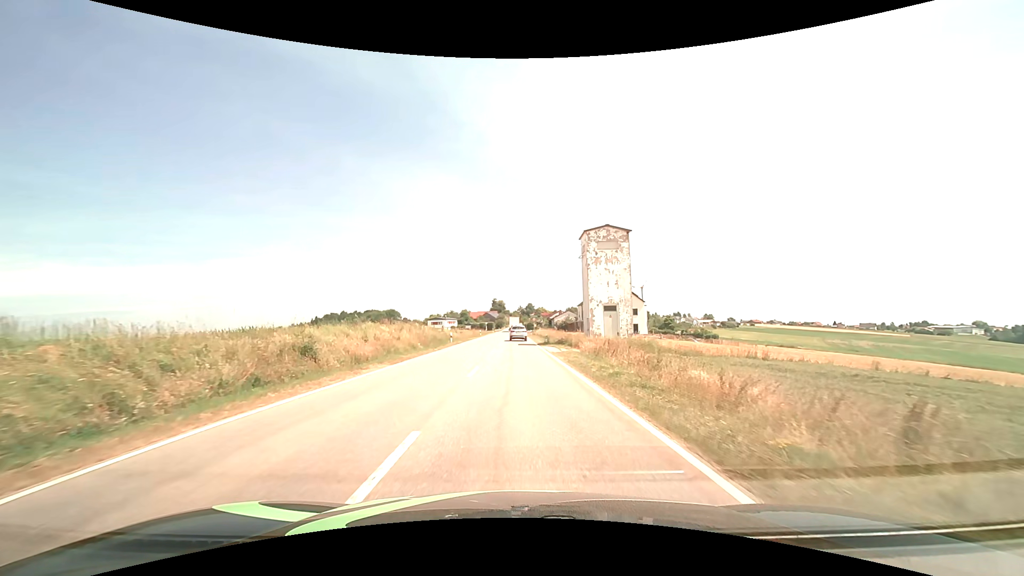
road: tertiary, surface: asphalt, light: Day
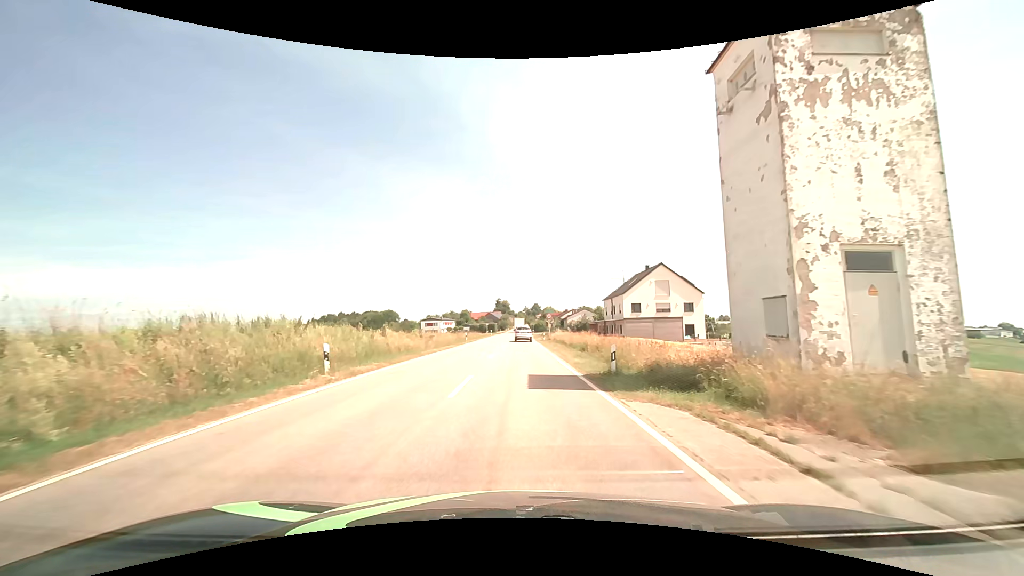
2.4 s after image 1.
(-0.1, +27.9) m; 0°
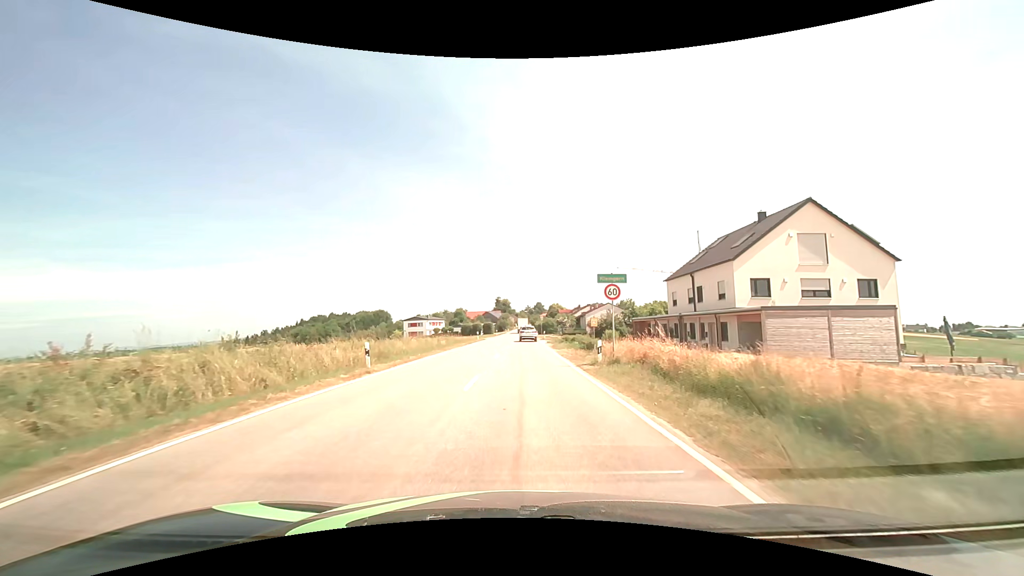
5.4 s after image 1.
(-0.1, +34.2) m; 0°
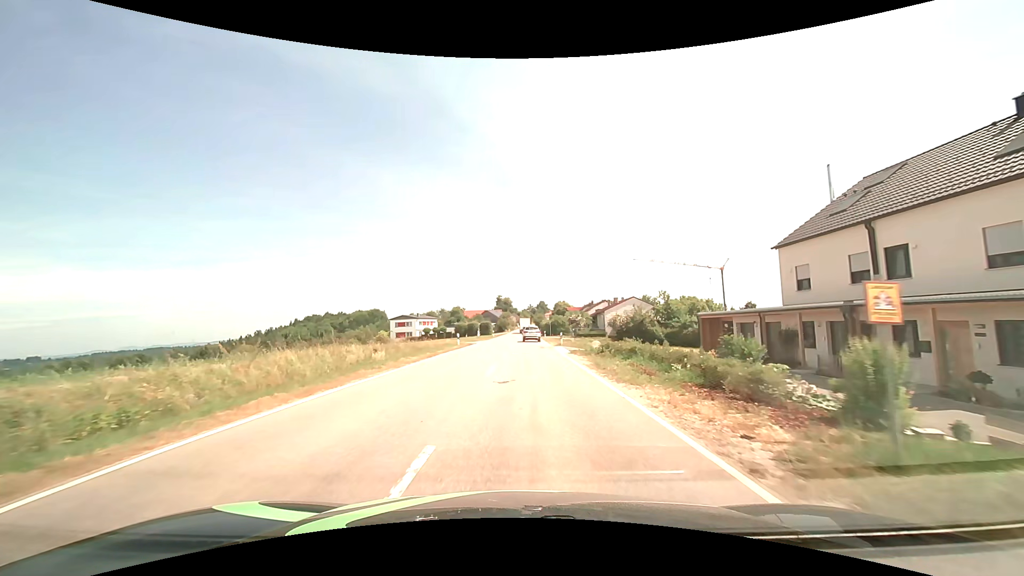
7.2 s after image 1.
(0.0, +20.6) m; 0°
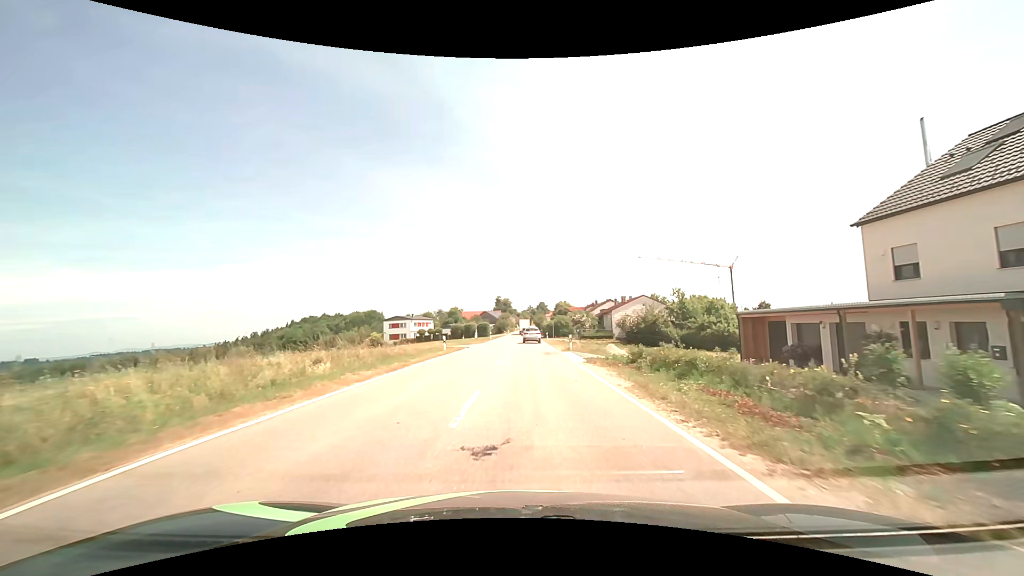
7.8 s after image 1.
(0.0, +6.9) m; 0°
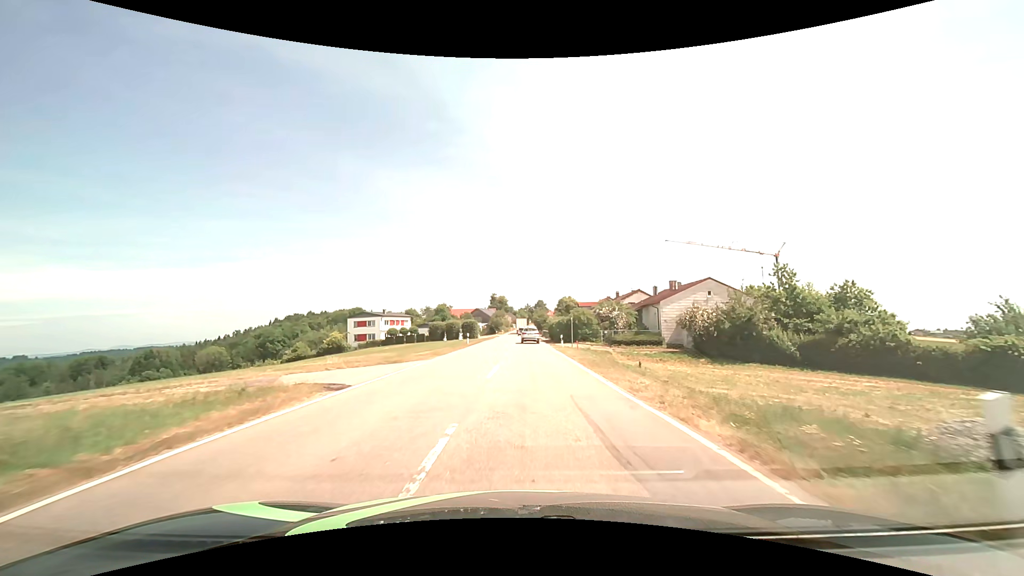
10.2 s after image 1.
(+0.1, +27.5) m; 0°
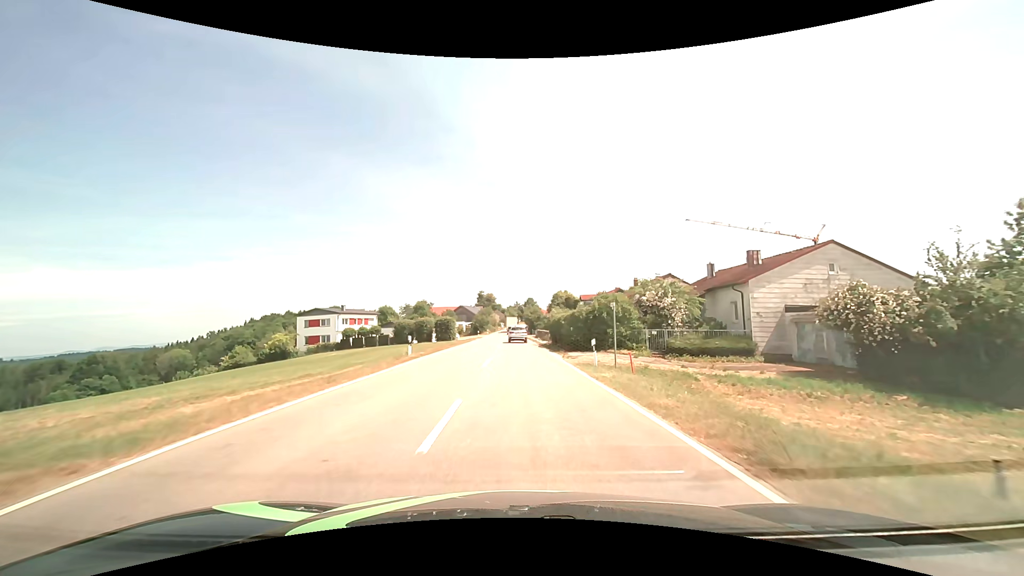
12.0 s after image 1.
(+0.2, +20.6) m; +1°
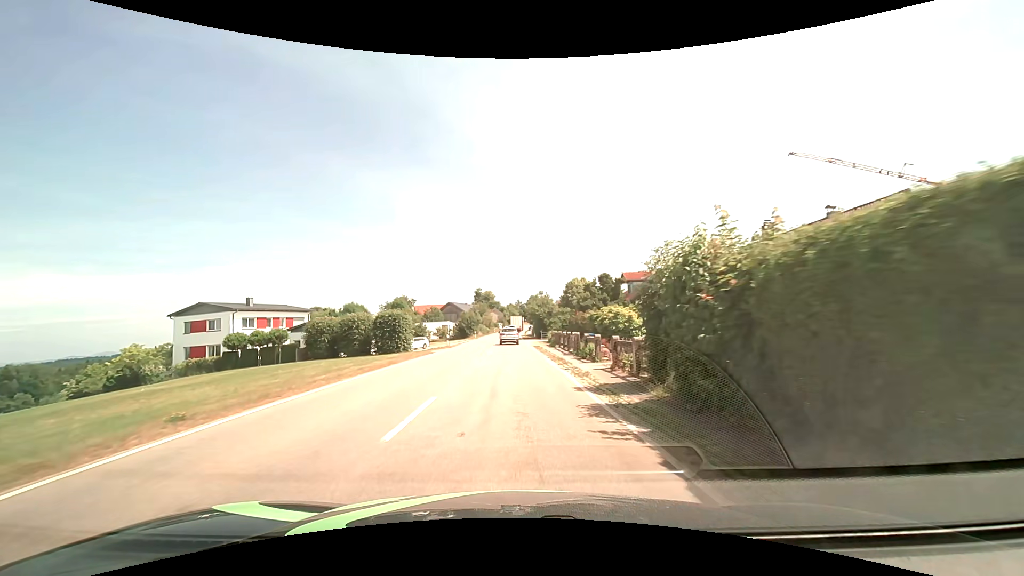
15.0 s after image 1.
(+0.1, +34.4) m; 0°
(0, +10) (0, +20) (0, +30) (0, +40) (-1, +50) (-1, +60) (-1, +70) (-1, +80) (-1, +90) (-1, +100) m
